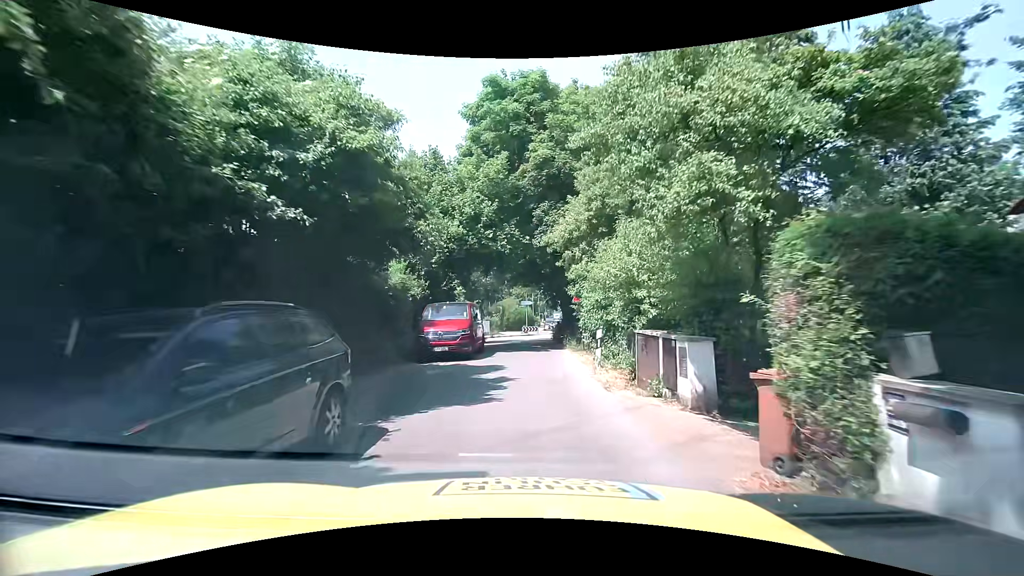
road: residential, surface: asphalt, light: Day
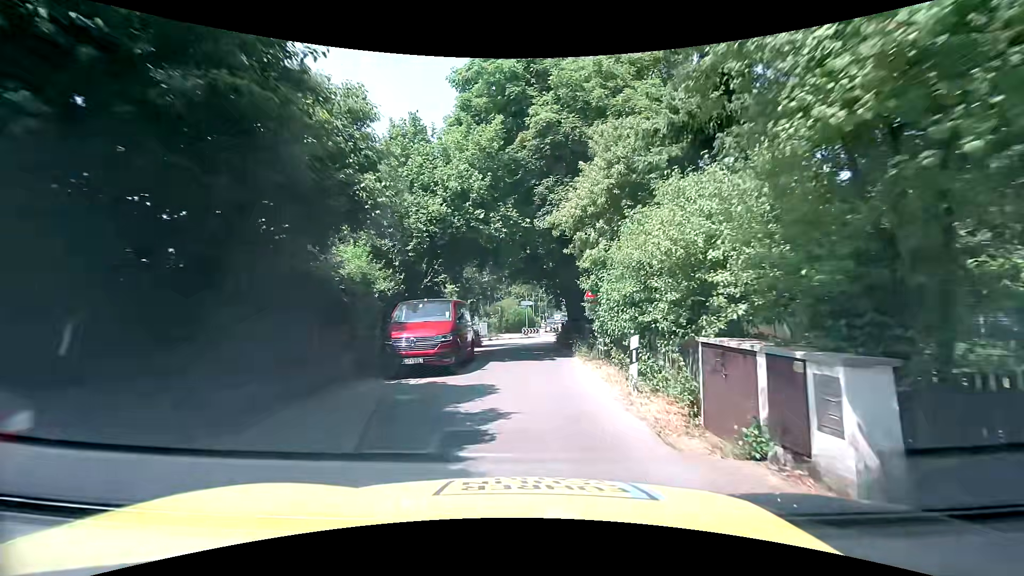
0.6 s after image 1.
(+0.1, +3.9) m; +1°
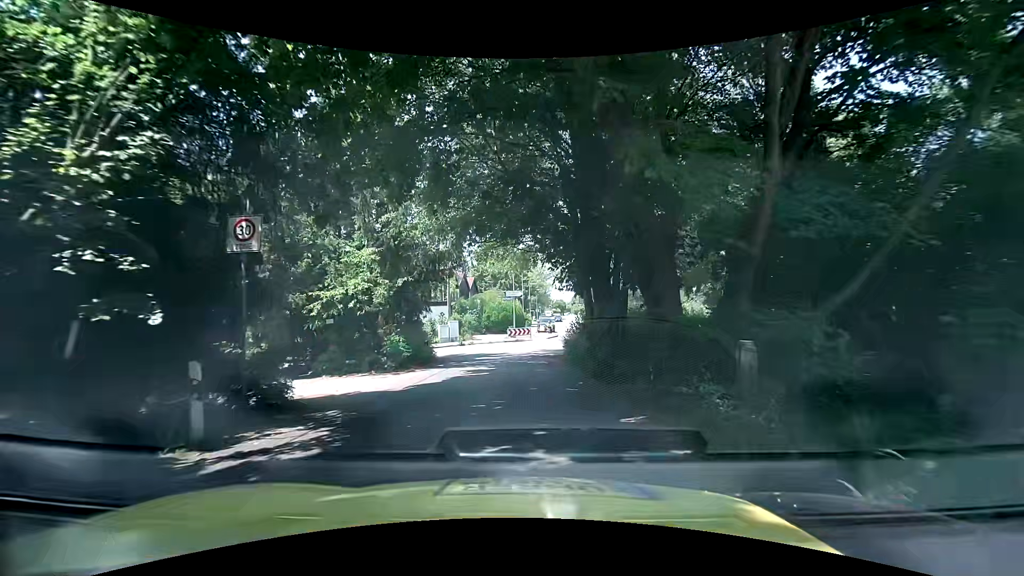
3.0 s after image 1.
(+0.4, +15.7) m; +1°
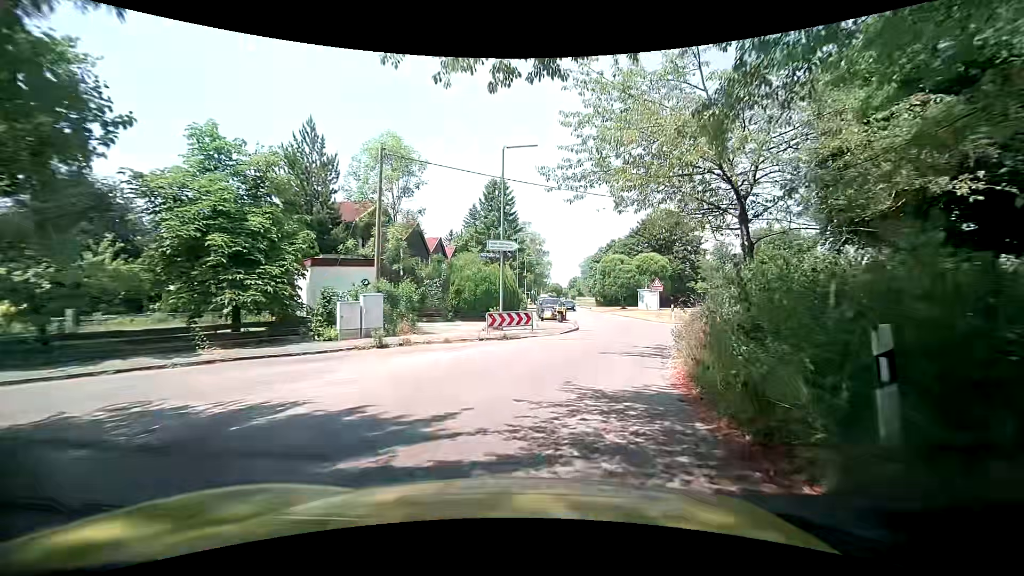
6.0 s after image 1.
(+0.1, +20.7) m; +3°
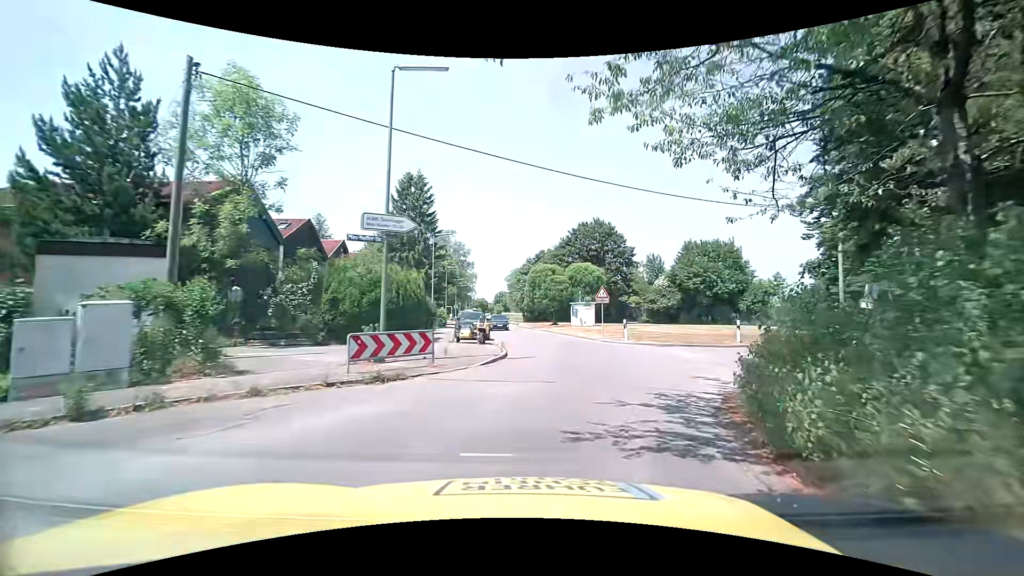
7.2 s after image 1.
(+0.3, +8.3) m; +6°
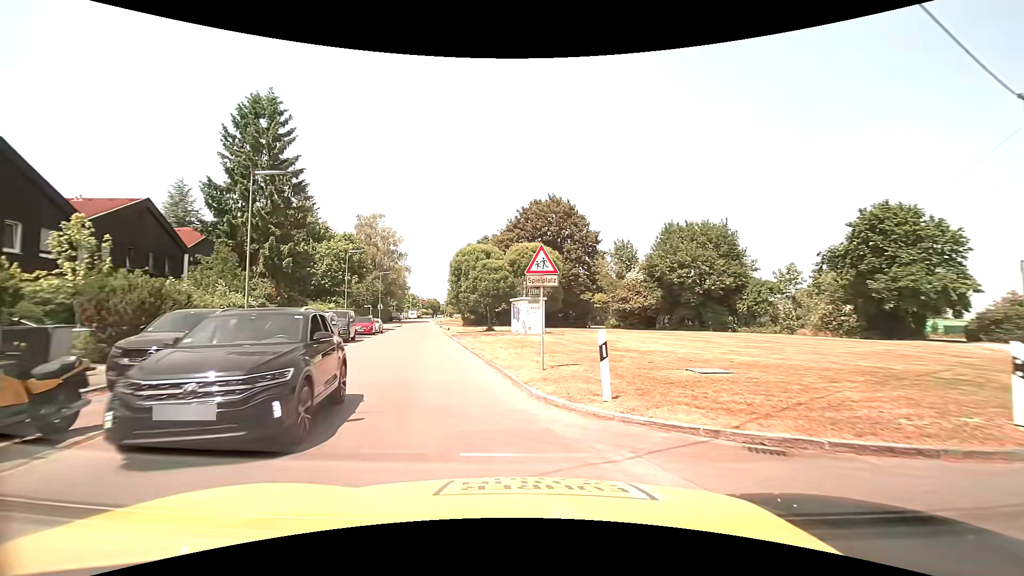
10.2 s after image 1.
(+3.5, +18.5) m; +5°
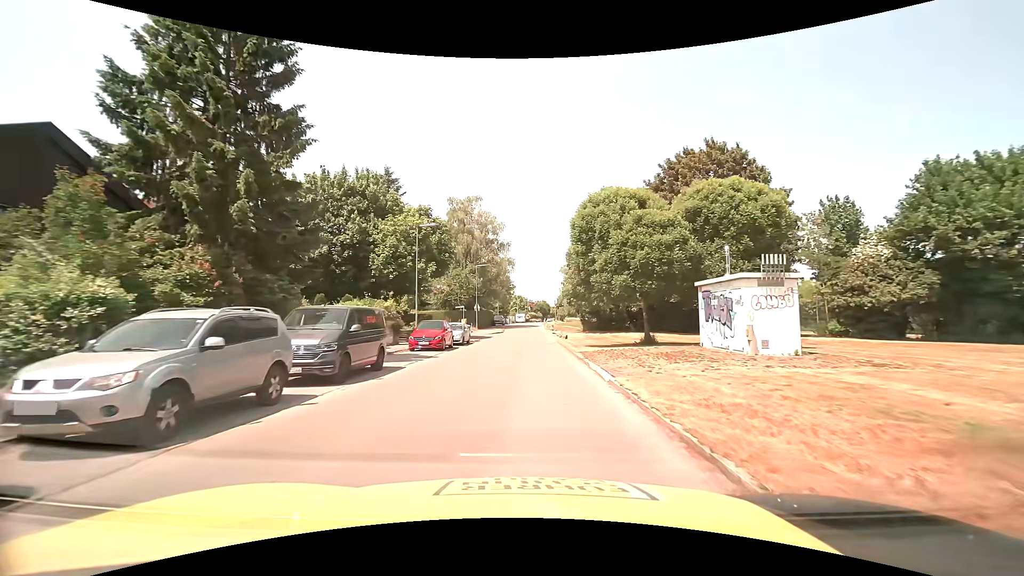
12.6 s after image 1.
(-2.8, +18.2) m; -12°
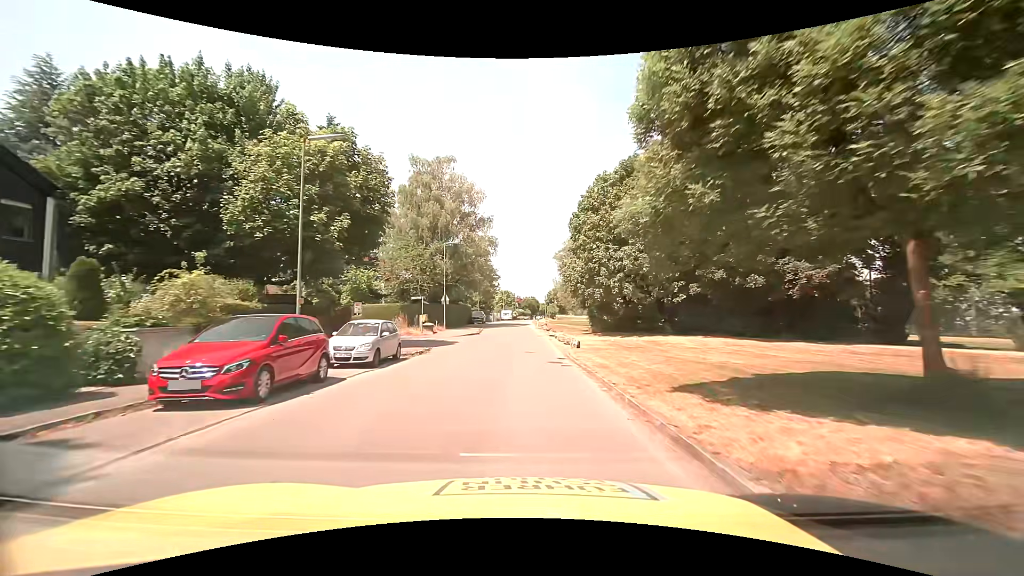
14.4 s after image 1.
(+0.2, +16.3) m; +2°
(0, +10) (0, +20) (0, +30) (-1, +40) (-1, +50) (-1, +60) (-1, +70) (-1, +80) (-1, +90) (-1, +100) m
